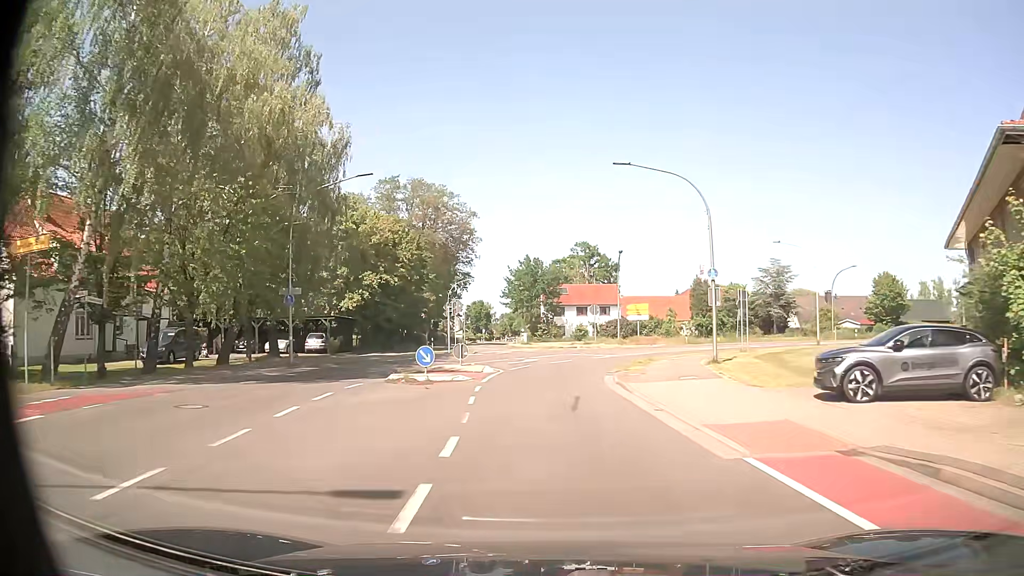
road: secondary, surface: asphalt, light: Day
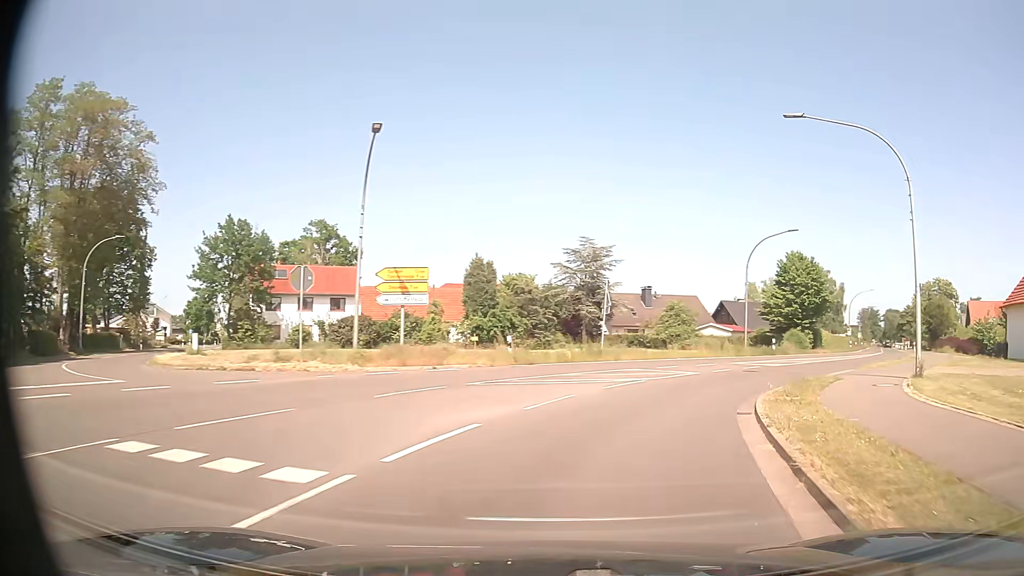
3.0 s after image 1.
(+2.9, +33.7) m; +22°
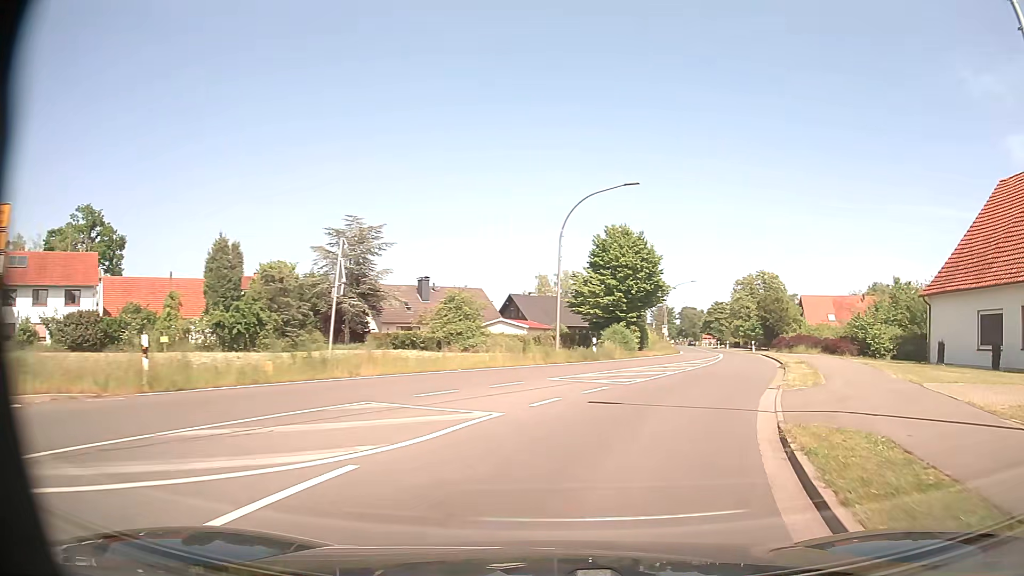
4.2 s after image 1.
(+2.1, +13.0) m; +19°
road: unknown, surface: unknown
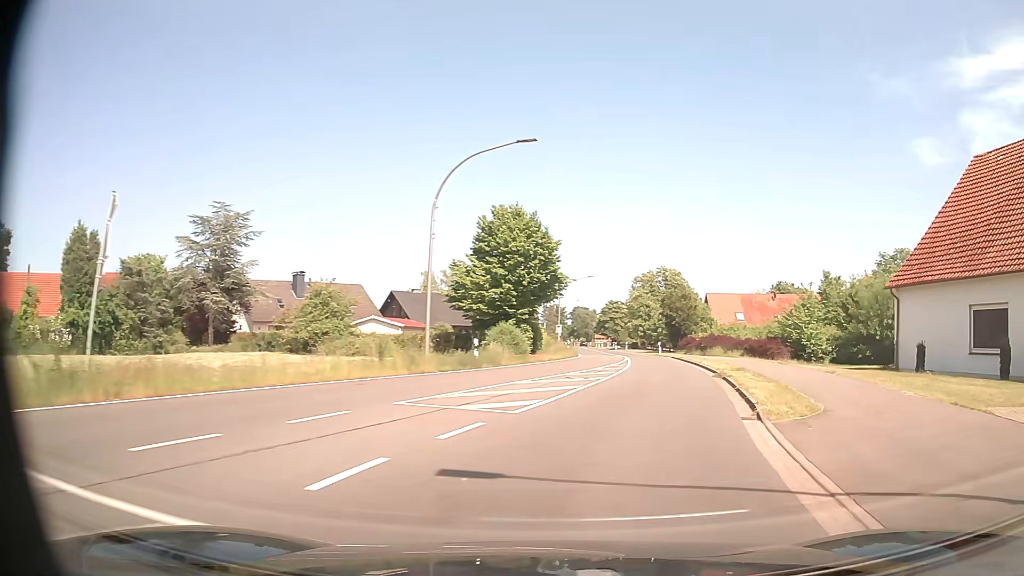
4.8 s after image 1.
(+0.5, +6.7) m; +9°
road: secondary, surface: asphalt
(+1, +10) (+3, +20) (+5, +30) (+6, +39) (+7, +49) (+8, +59) (+8, +69) (+8, +79) (+9, +89) (+9, +99) m
